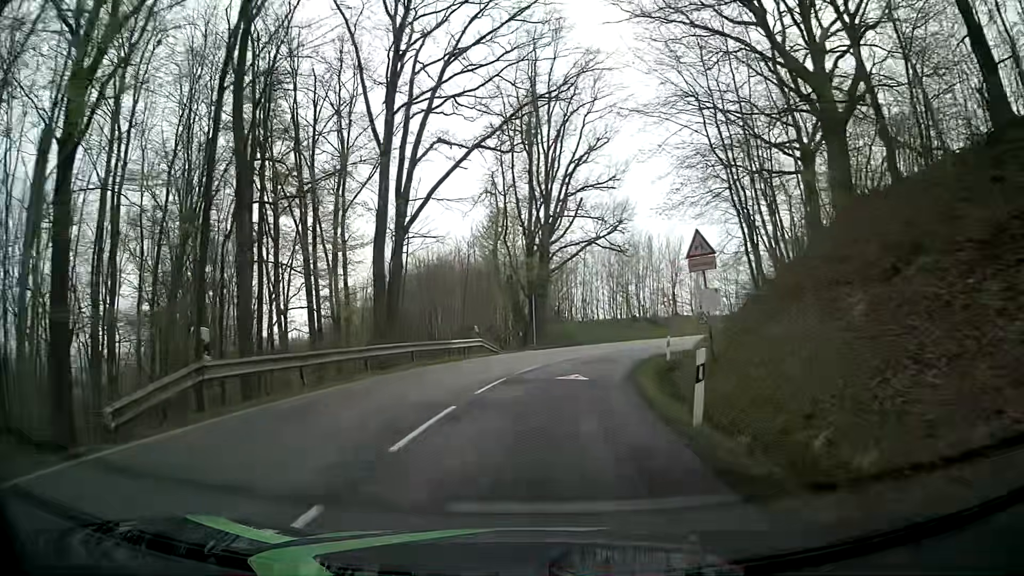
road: tertiary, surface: asphalt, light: Day
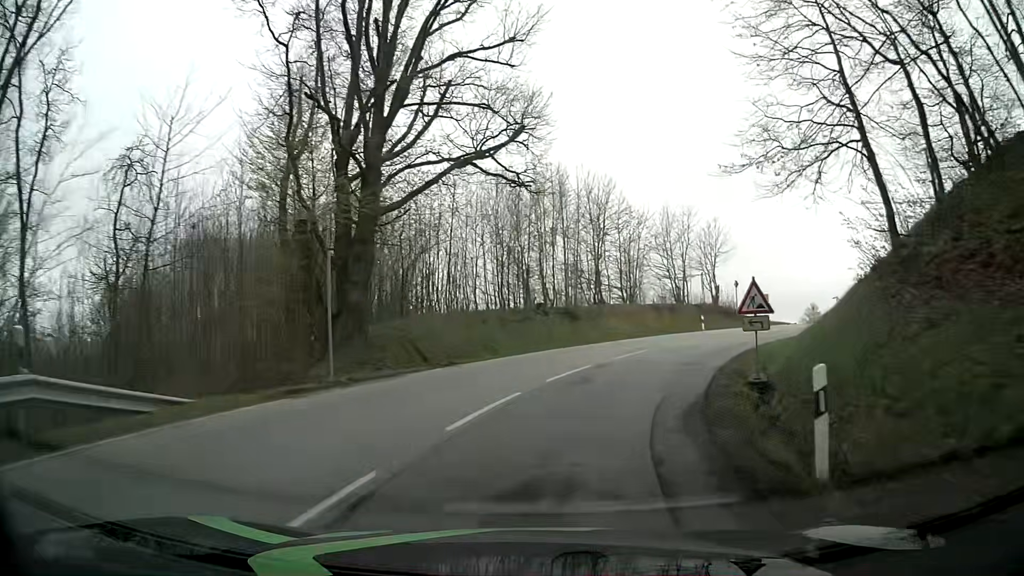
(+1.7, +23.1) m; +11°
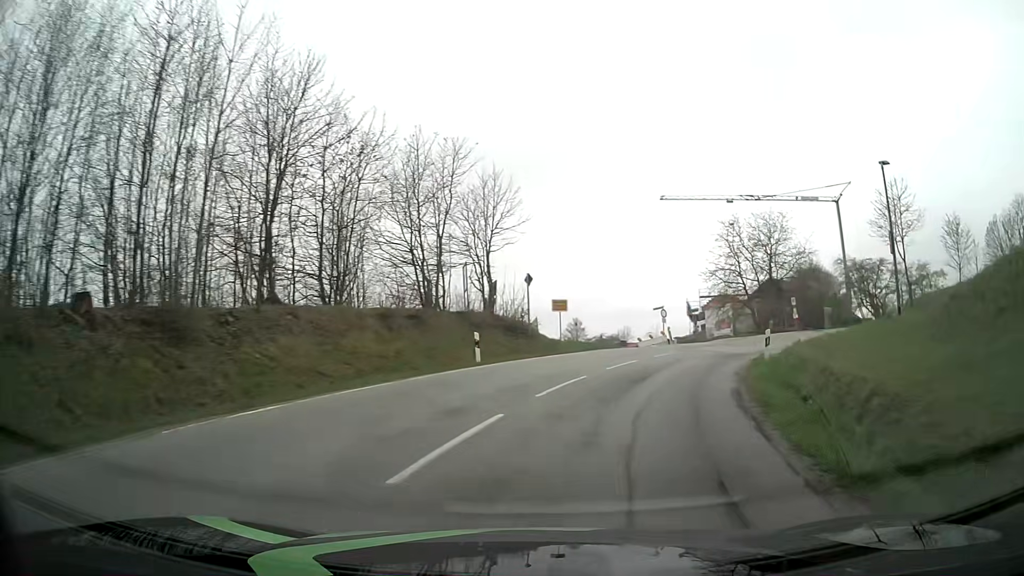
(+3.1, +19.8) m; +20°
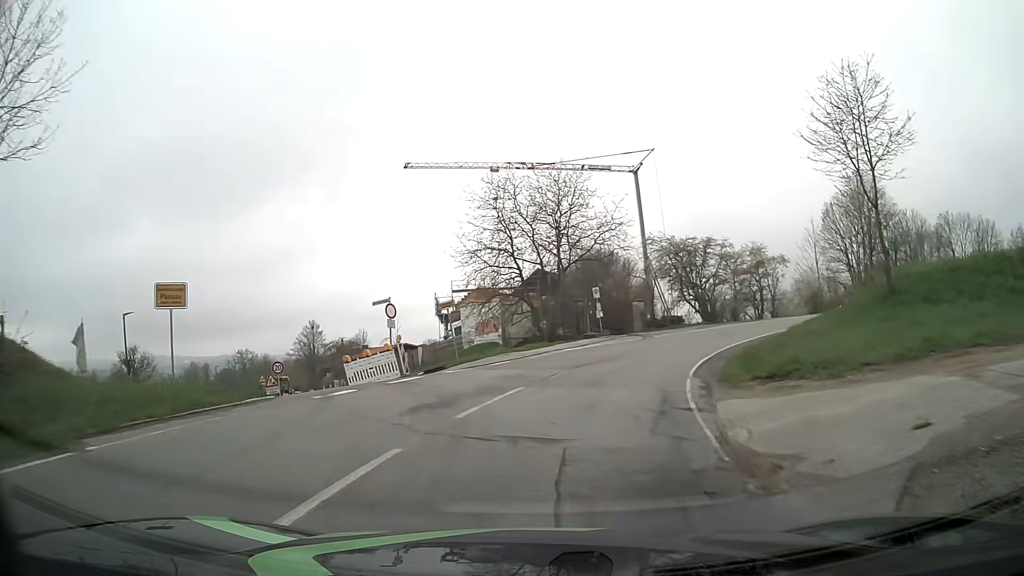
(+4.2, +19.1) m; +23°
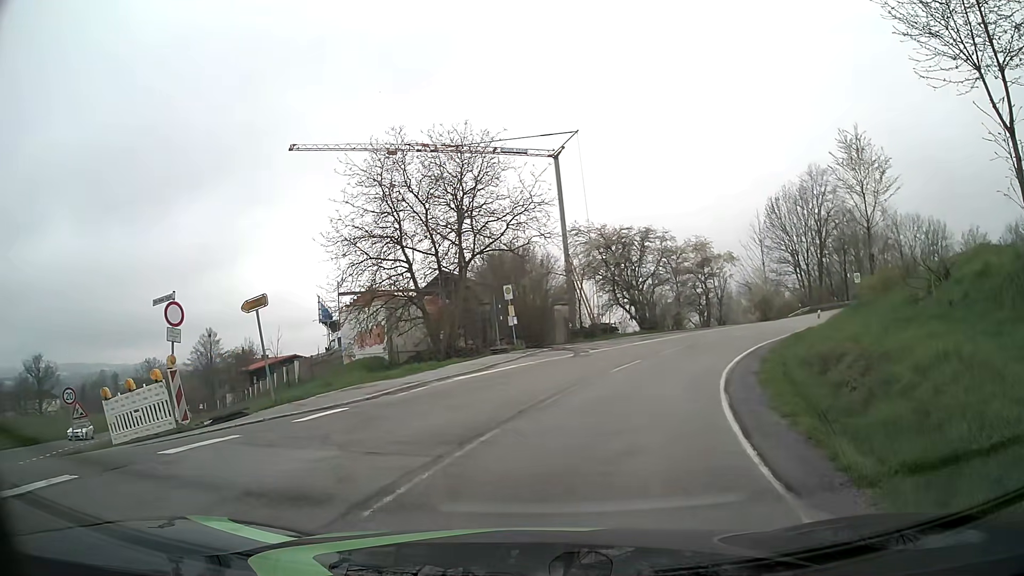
(+0.5, +9.7) m; +6°
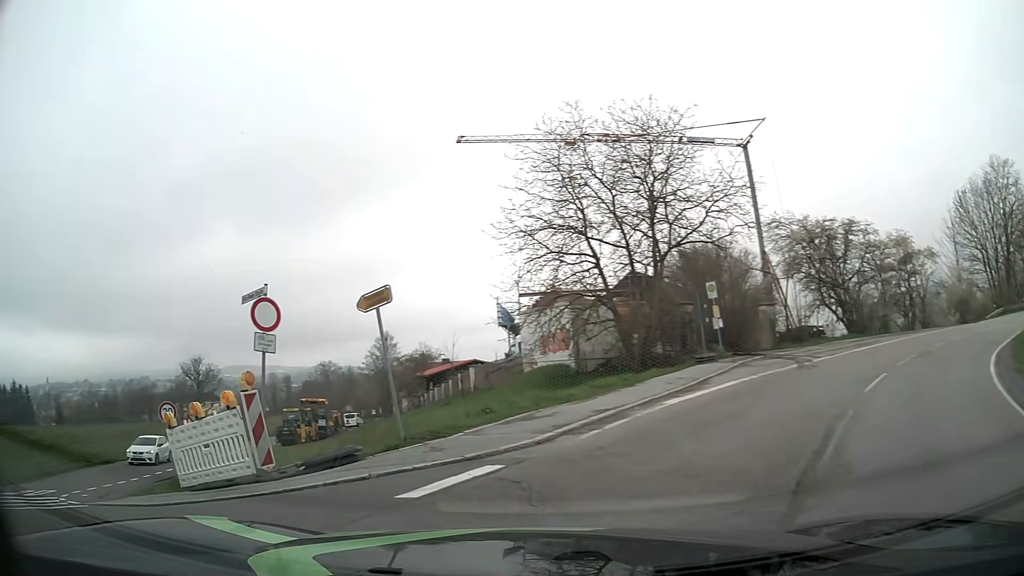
(-0.2, +4.6) m; -13°
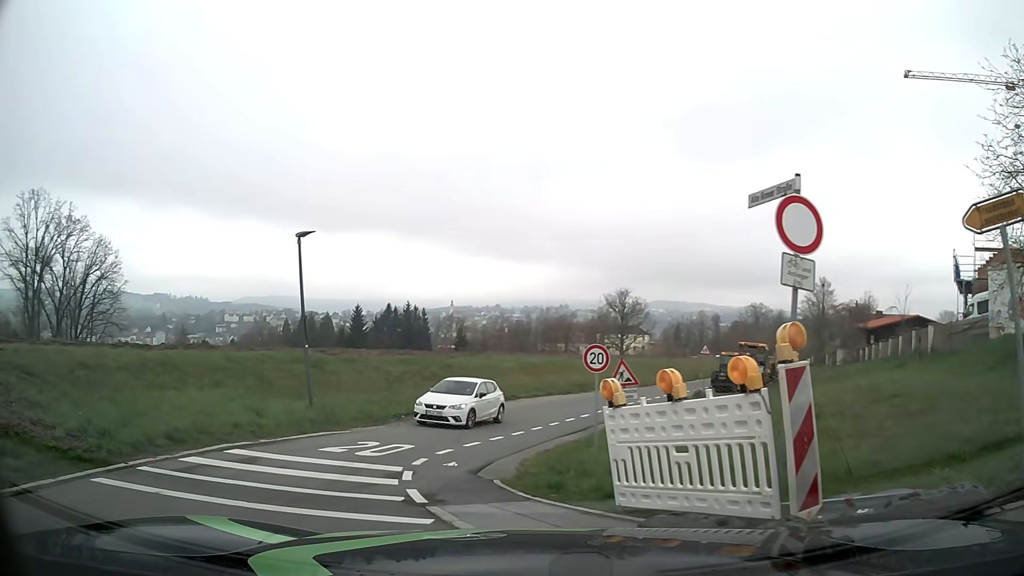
(-1.6, +4.3) m; -38°
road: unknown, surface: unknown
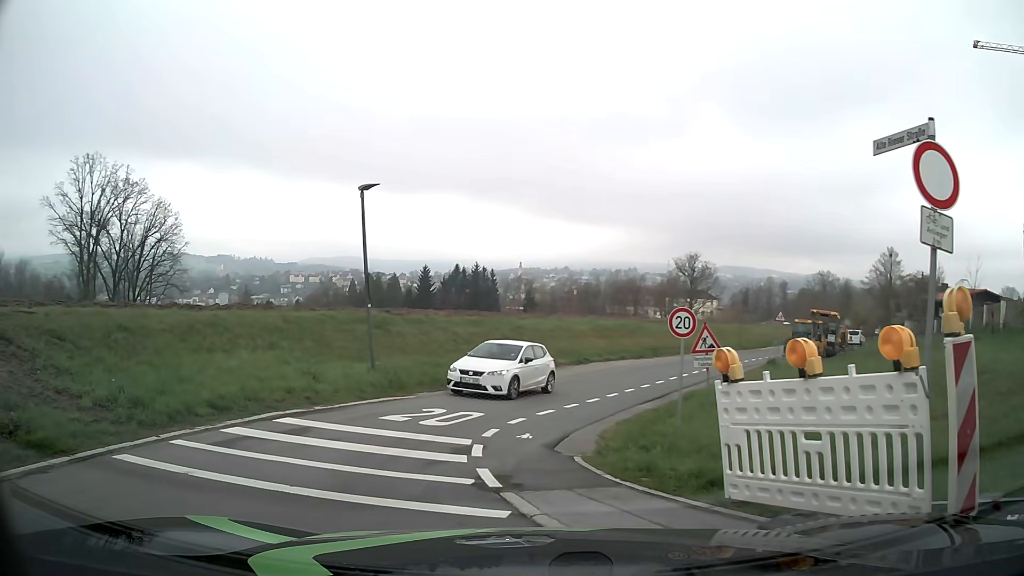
(-0.1, +1.0) m; -8°
(-2, +10) (0, +20) (+5, +29) (+10, +37) (+15, +46) (+21, +54) (+26, +62) (+32, +70) (+38, +78) (+44, +86) m
